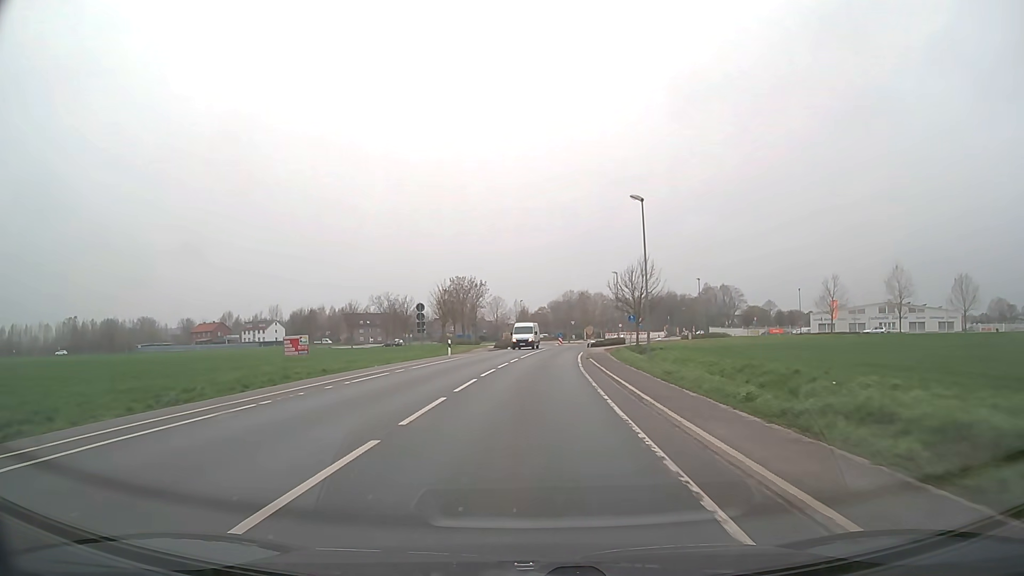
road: secondary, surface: asphalt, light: Day
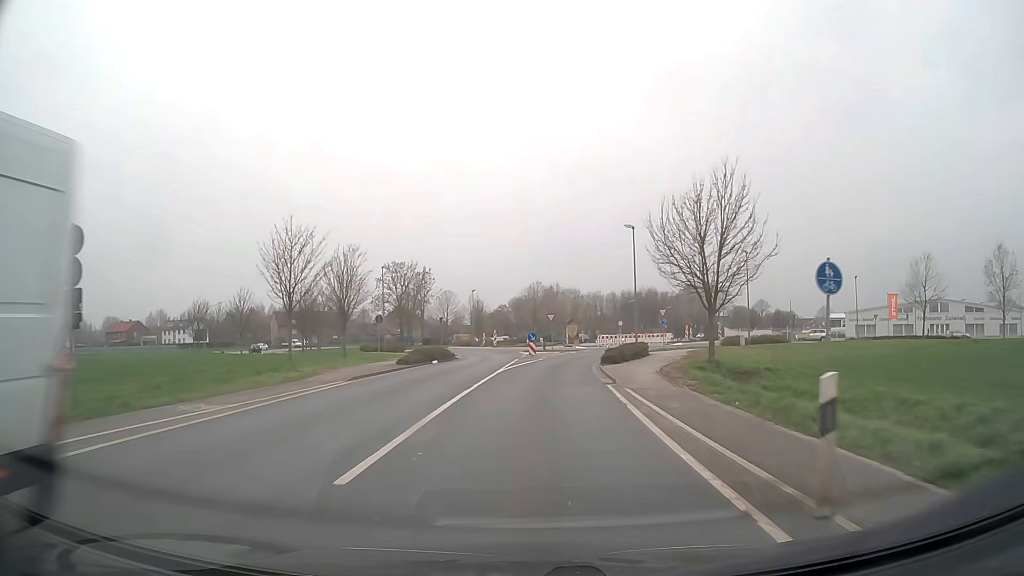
(+0.8, +34.1) m; +3°
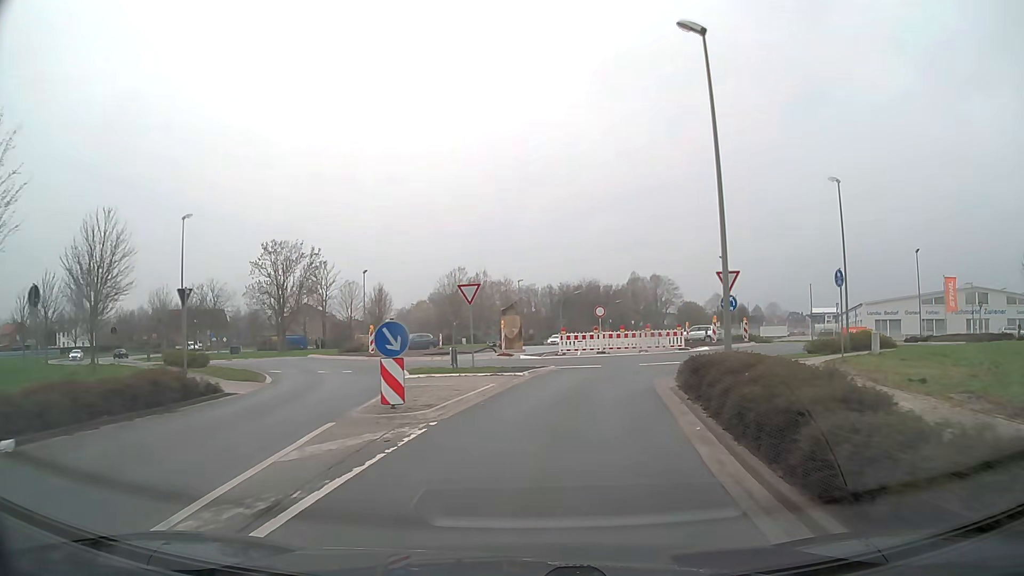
(+1.1, +29.1) m; +6°
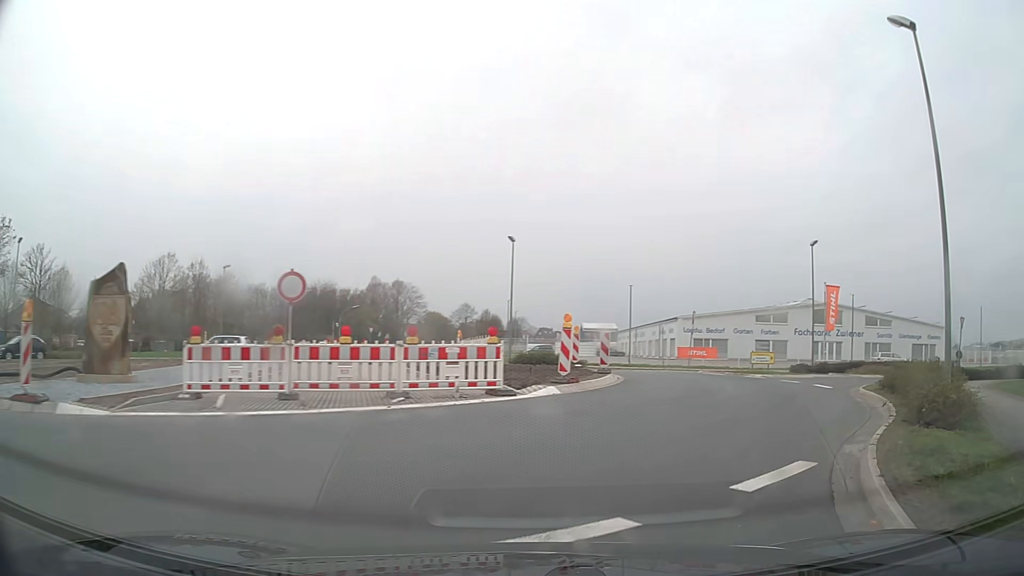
(+2.6, +21.4) m; +21°
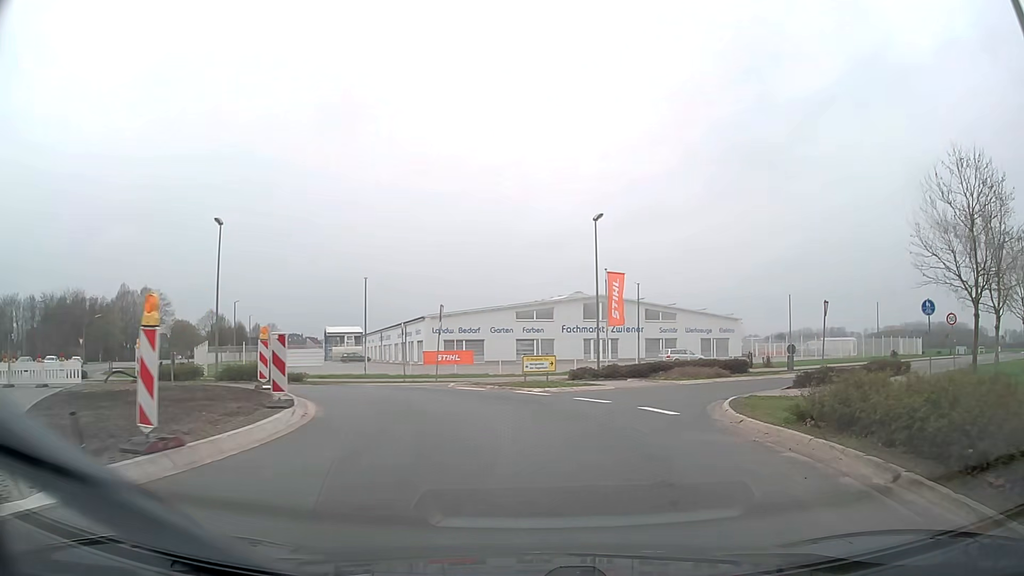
(+1.9, +9.0) m; +21°
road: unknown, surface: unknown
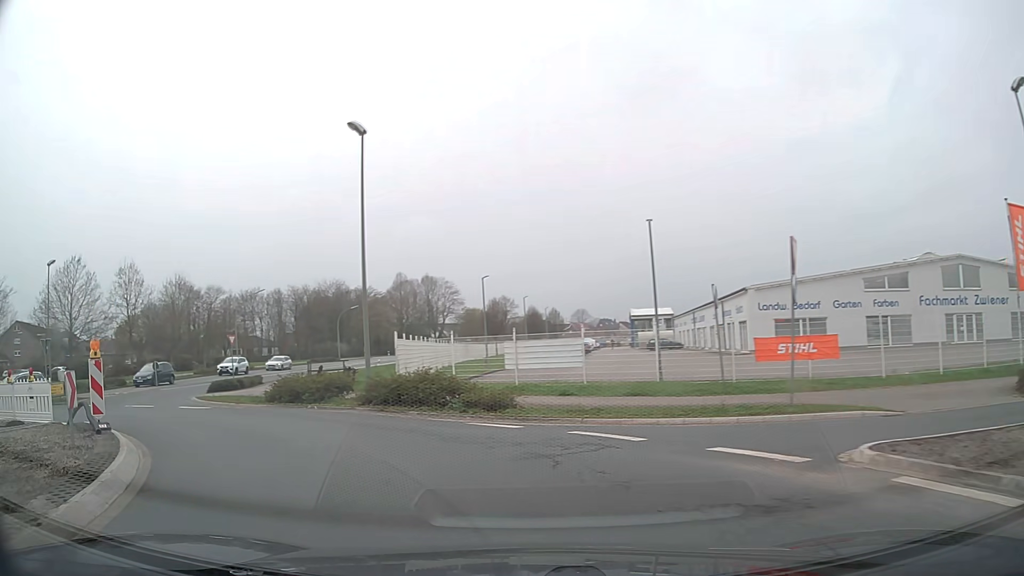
(-2.0, +16.9) m; -26°
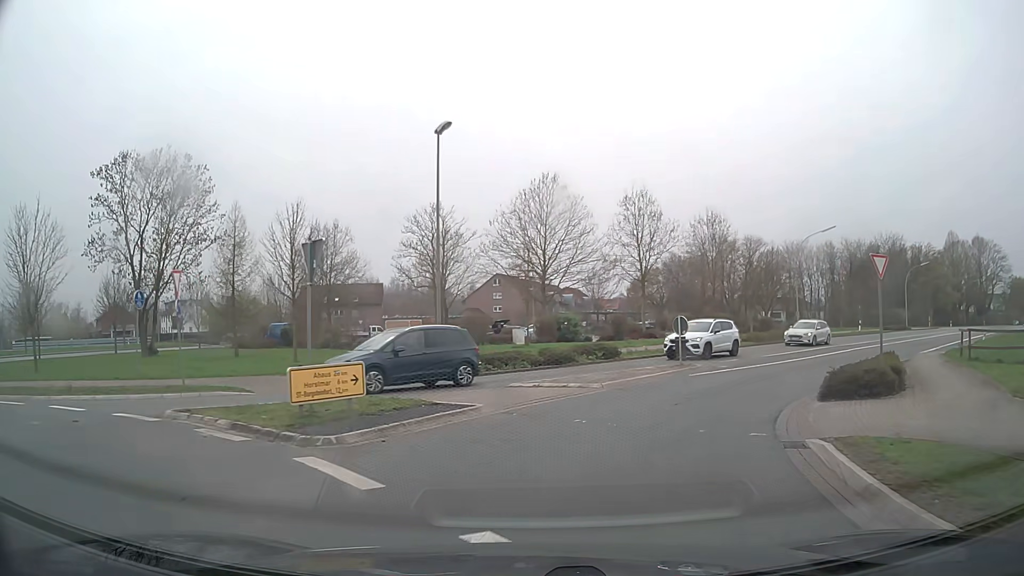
(-10.7, +19.4) m; -46°
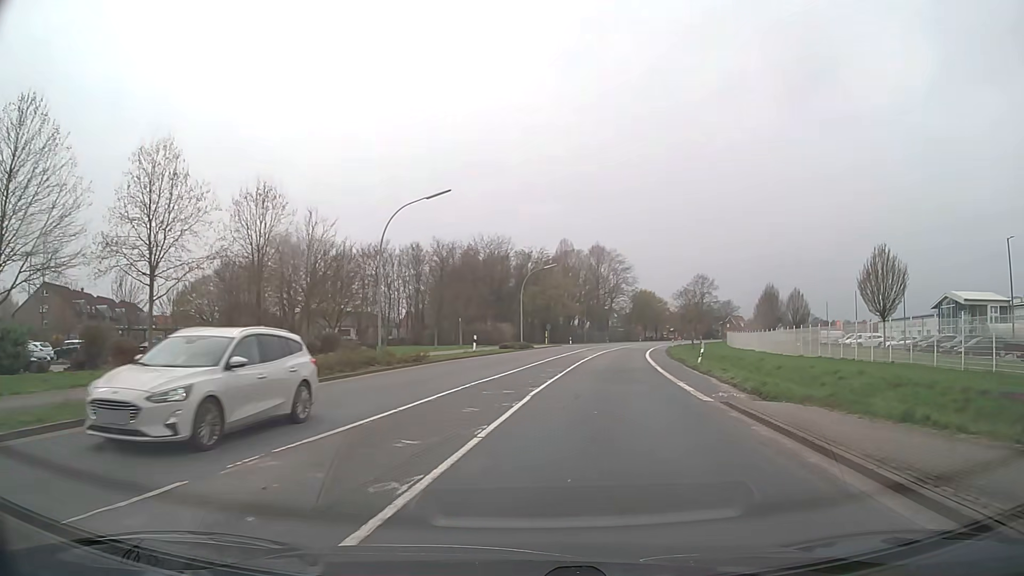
(+6.6, +20.3) m; +36°
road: secondary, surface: asphalt
(+1, +10) (+2, +20) (+4, +30) (+5, +40) (+7, +49) (+9, +59) (+11, +69) (+13, +79) (+15, +89) (+18, +98) m
